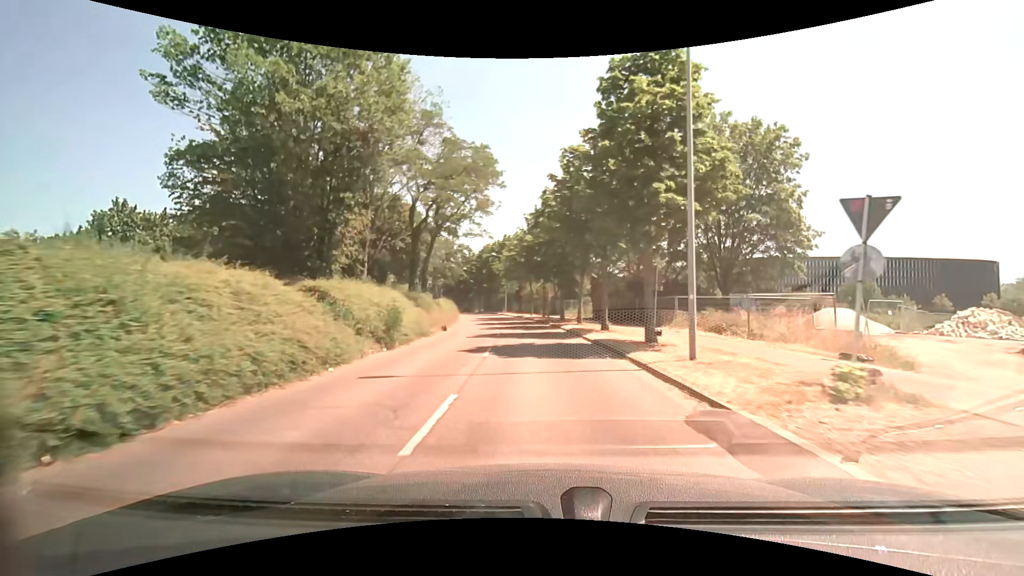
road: tertiary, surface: asphalt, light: Day
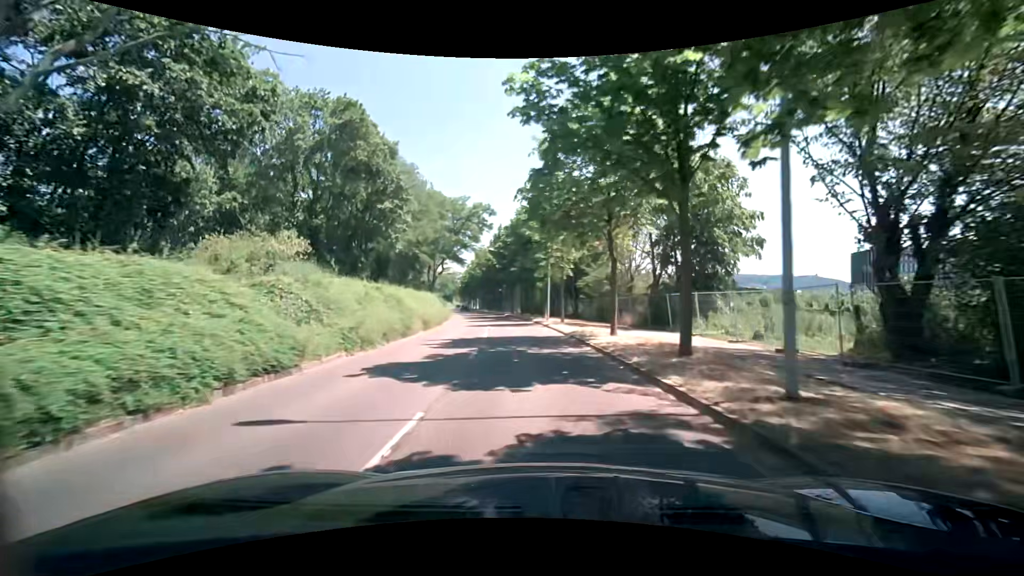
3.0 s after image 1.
(-2.0, +37.2) m; -6°
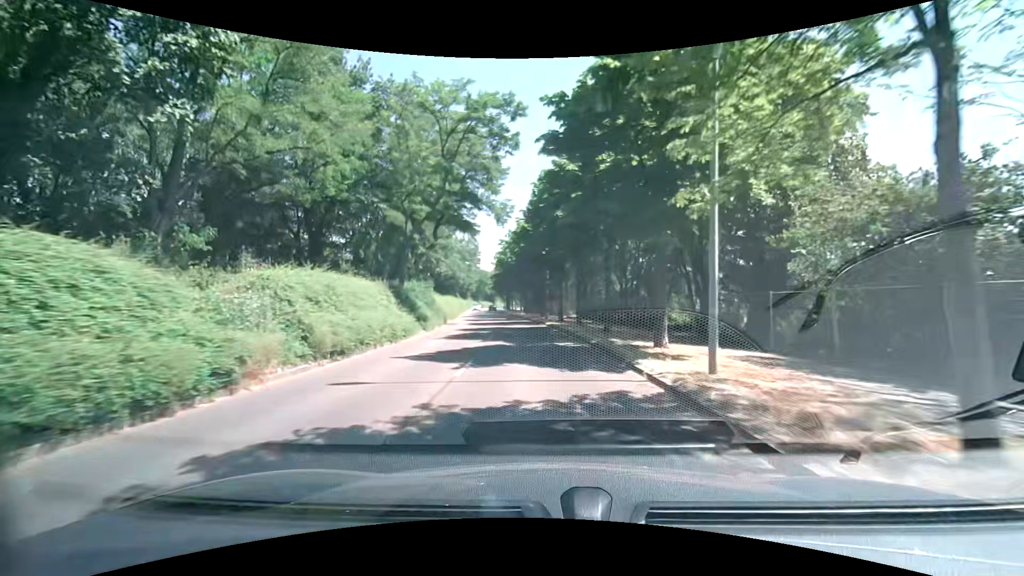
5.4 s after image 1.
(-1.6, +29.8) m; -5°
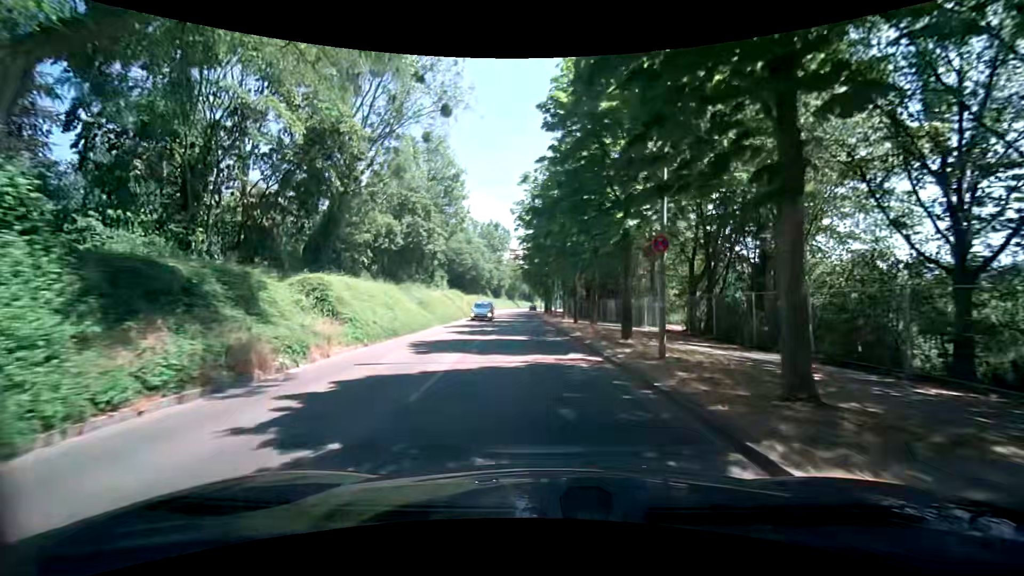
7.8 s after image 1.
(-1.4, +29.8) m; -5°
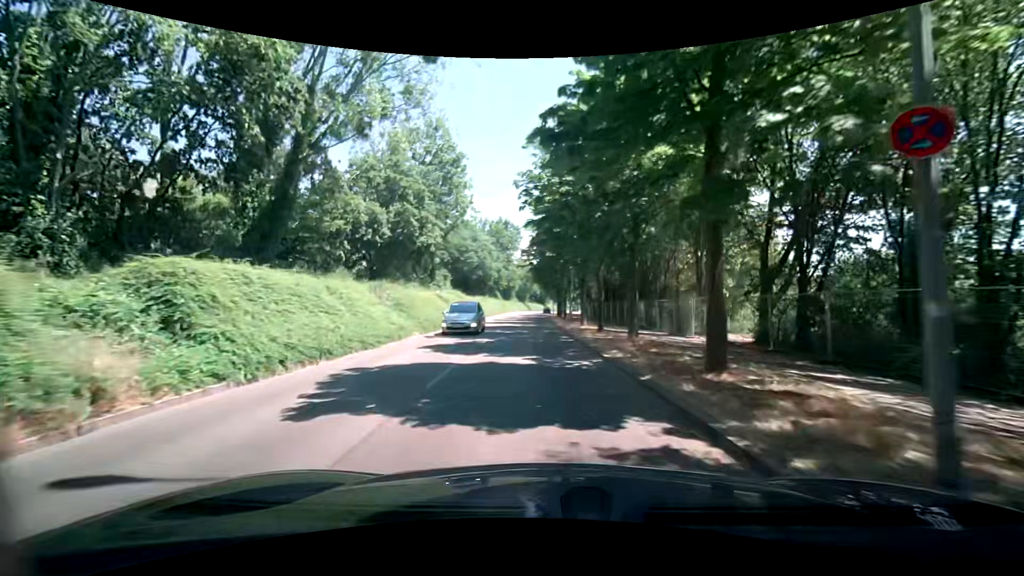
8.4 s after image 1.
(-0.1, +7.5) m; -1°
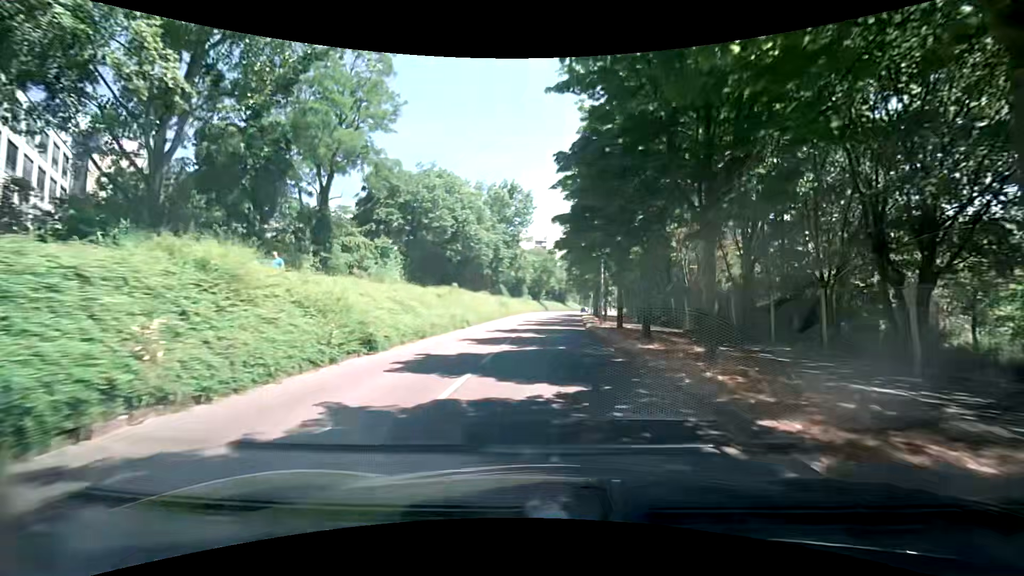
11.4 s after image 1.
(-1.2, +37.3) m; -1°
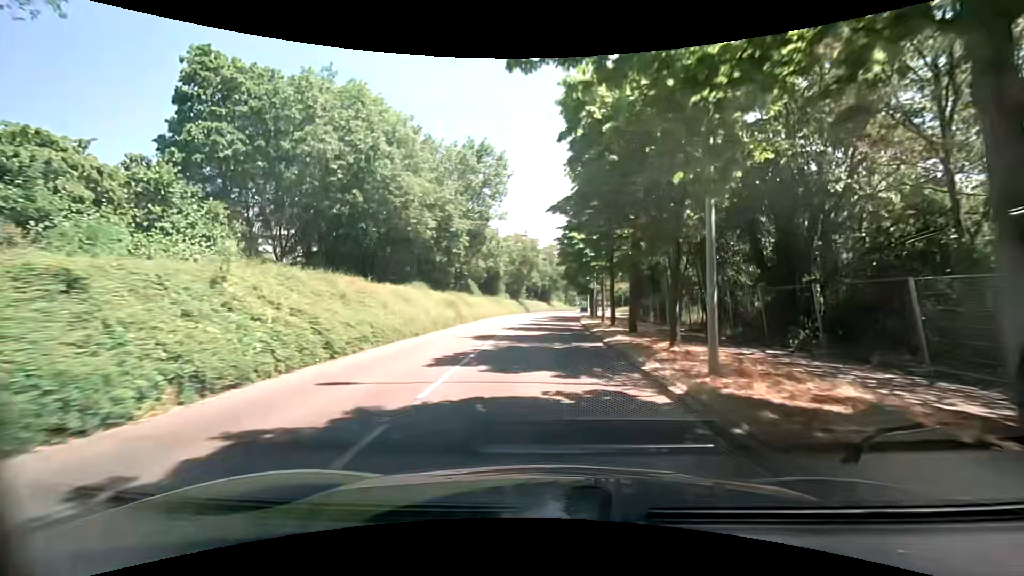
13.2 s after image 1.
(+0.1, +22.3) m; +2°
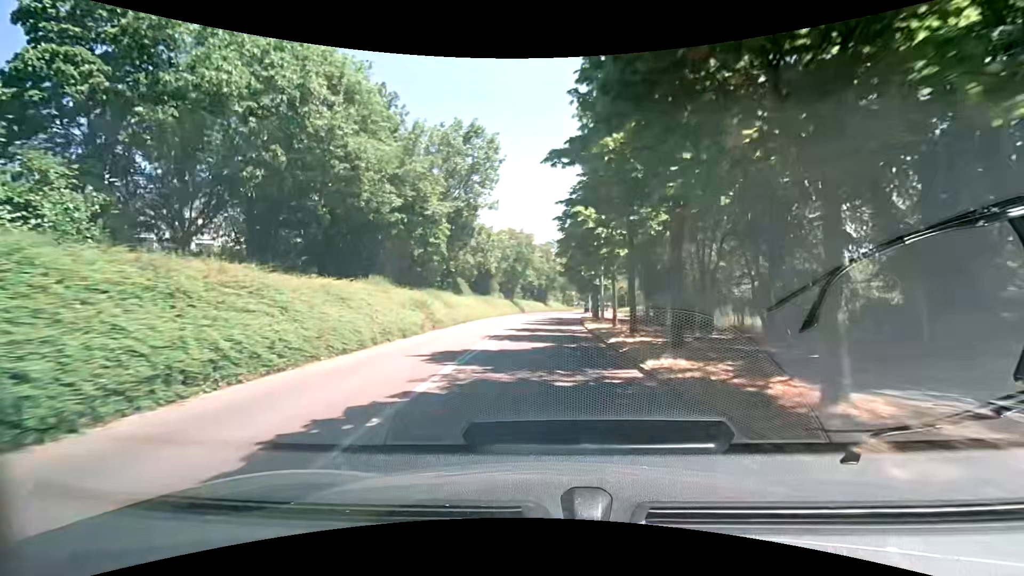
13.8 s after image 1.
(0.0, +7.4) m; 0°
(0, +10) (0, +20) (0, +30) (+1, +40) (+1, +50) (+2, +60) (+3, +70) (+4, +80) (+5, +90) (+6, +100) m
